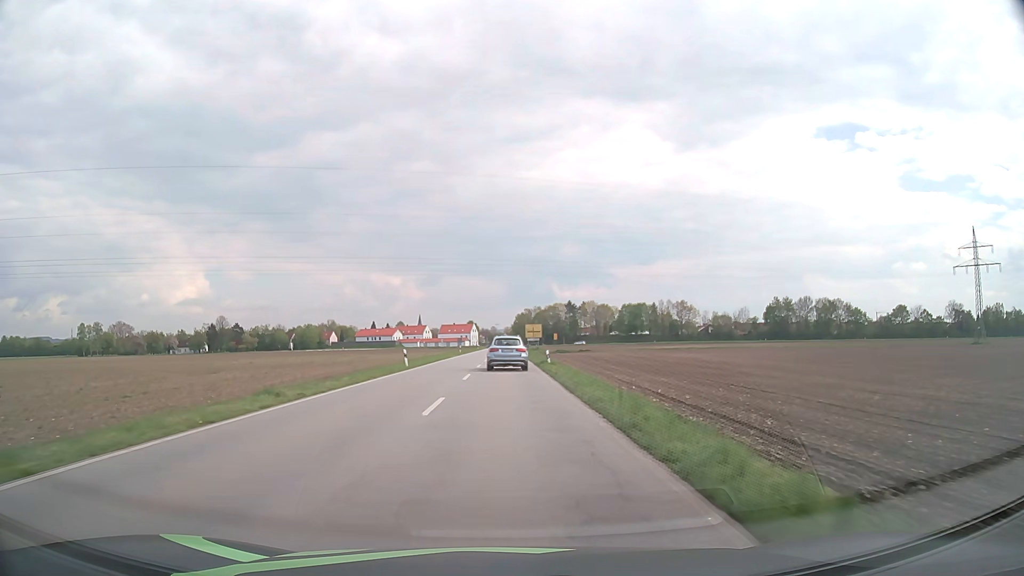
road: secondary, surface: asphalt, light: Day
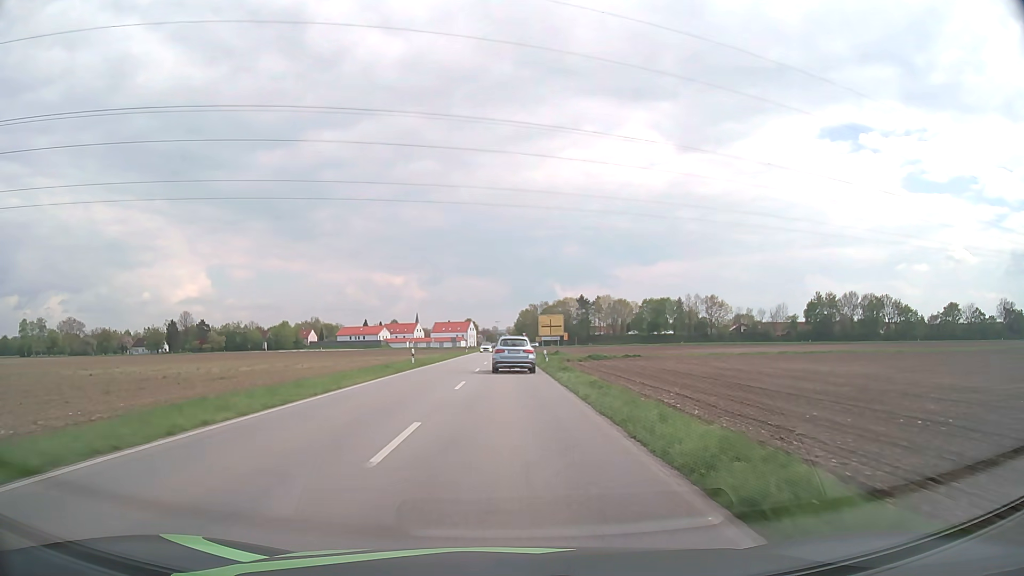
(-0.1, +40.7) m; 0°
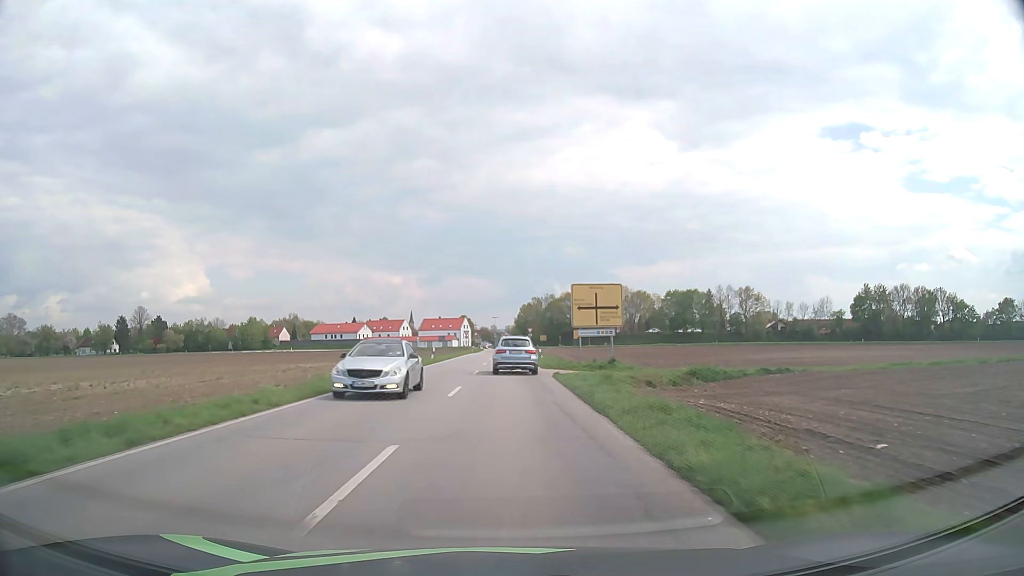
(+0.1, +38.5) m; 0°
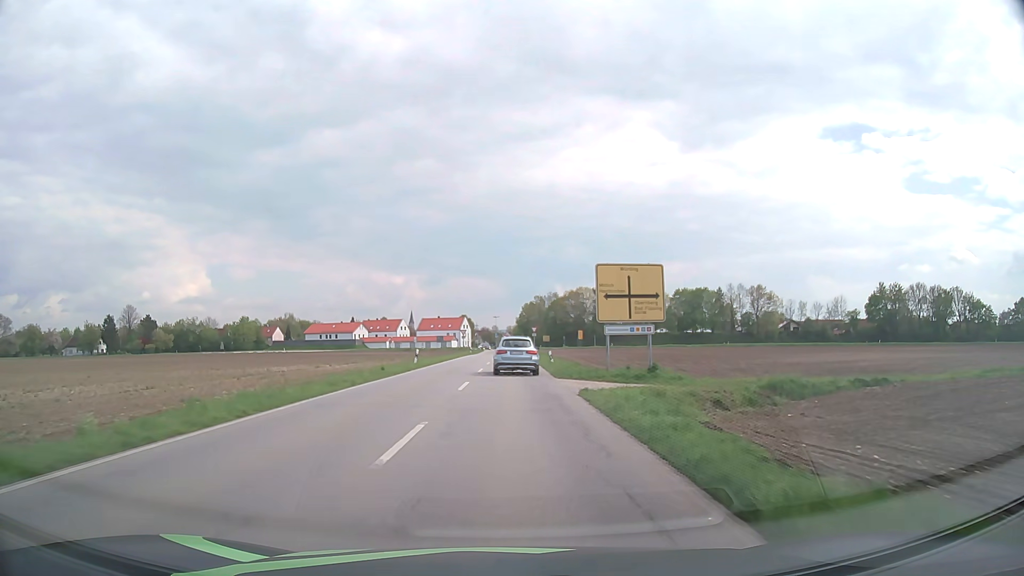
(0.0, +9.4) m; 0°
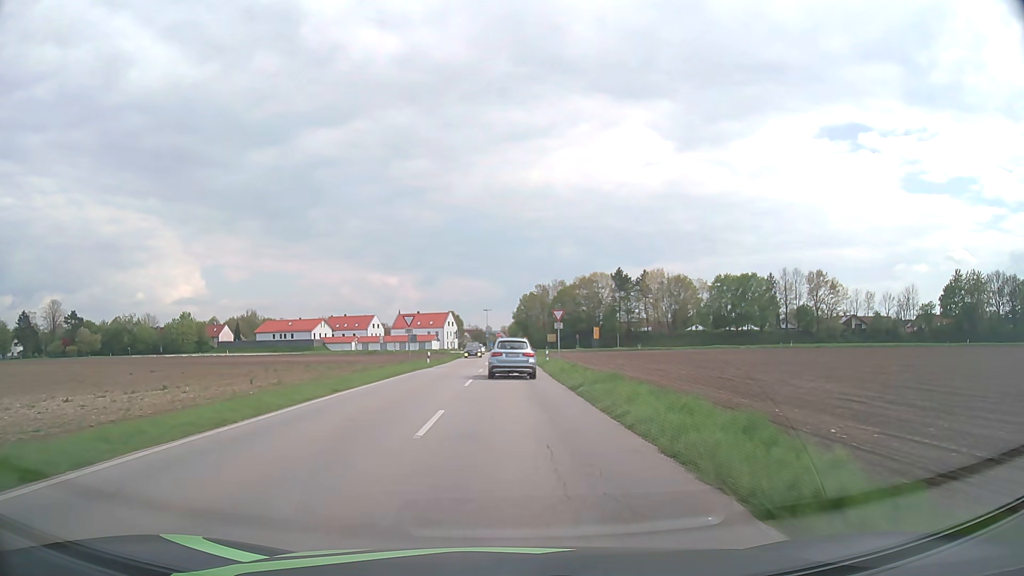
(+0.1, +45.3) m; +1°
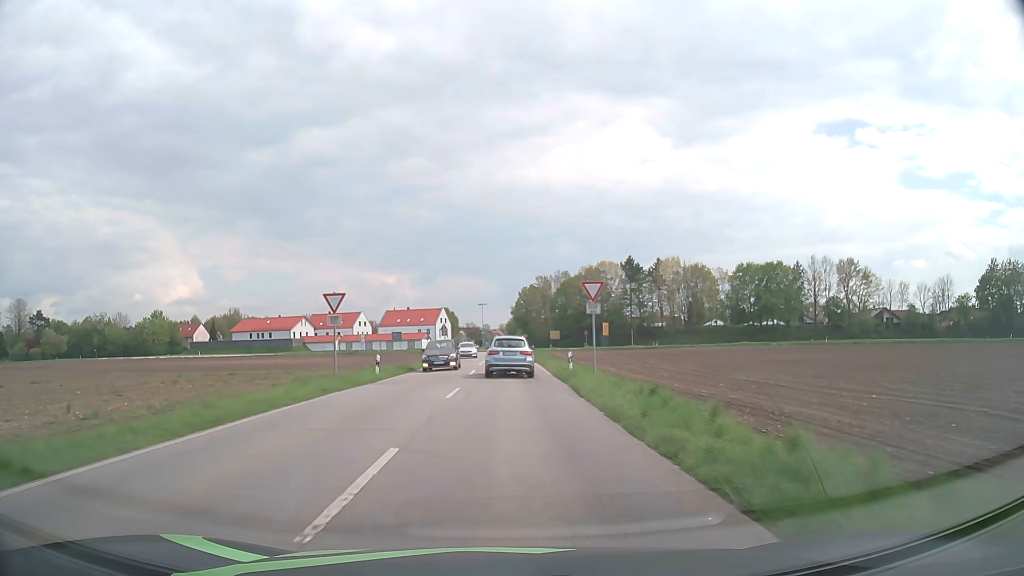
(0.0, +17.4) m; 0°
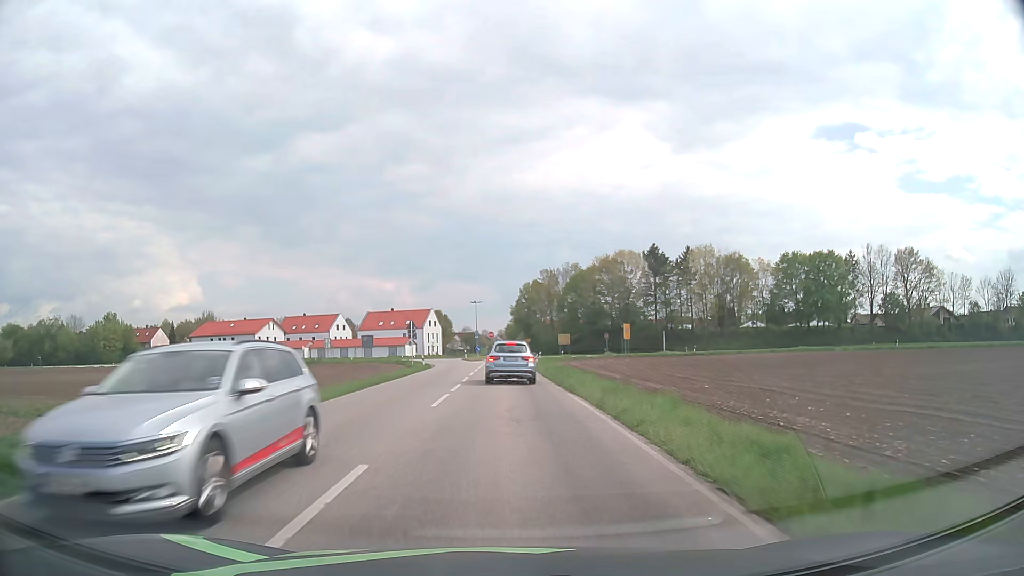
(0.0, +25.2) m; 0°
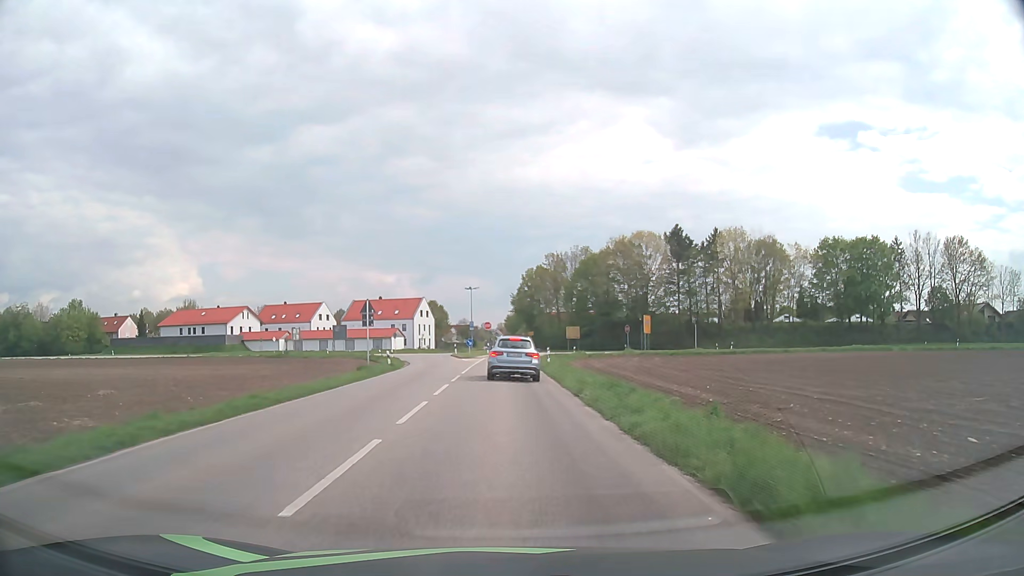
(0.0, +16.2) m; 0°
(0, +10) (0, +20) (0, +30) (0, +40) (0, +50) (0, +60) (+1, +70) (+1, +80) (-3, +89) (-11, +95) m
